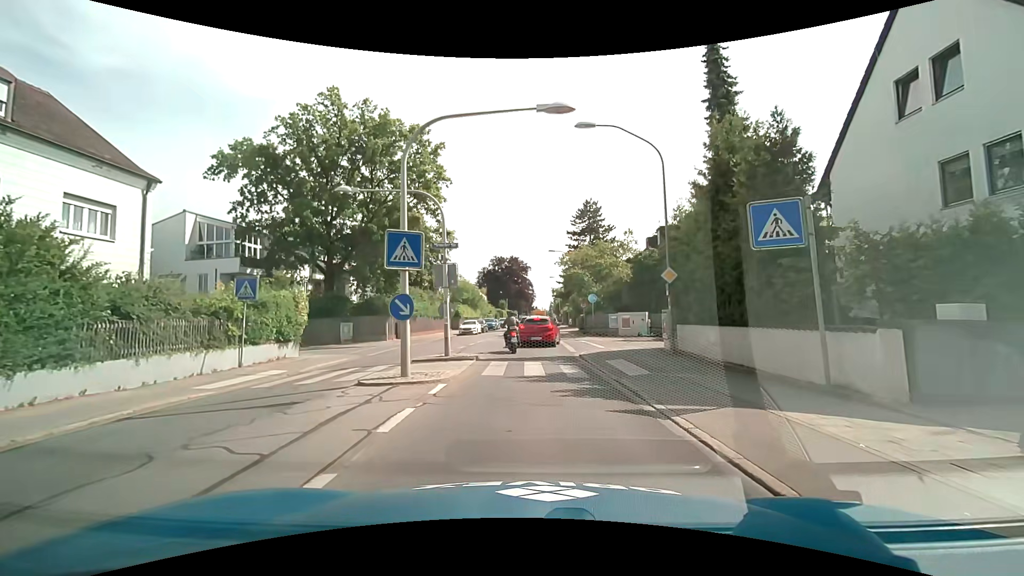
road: secondary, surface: asphalt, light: Day
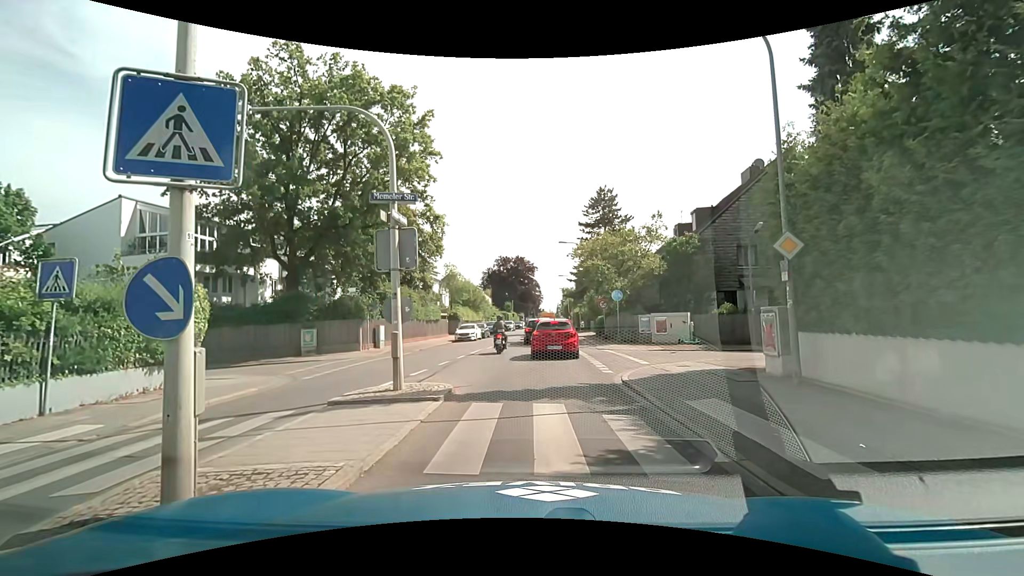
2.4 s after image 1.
(-0.2, +6.8) m; -2°
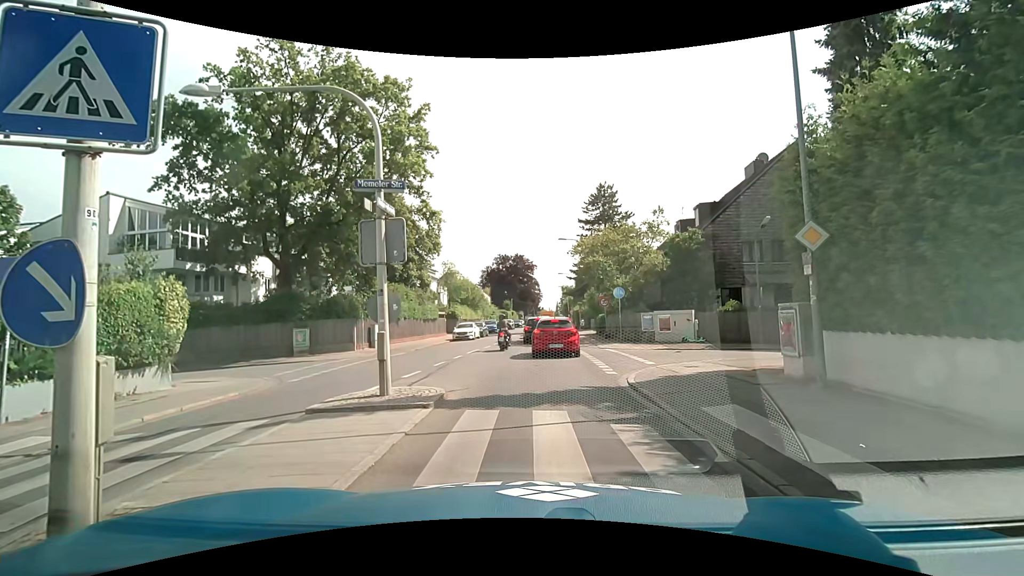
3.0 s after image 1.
(0.0, +0.8) m; -2°
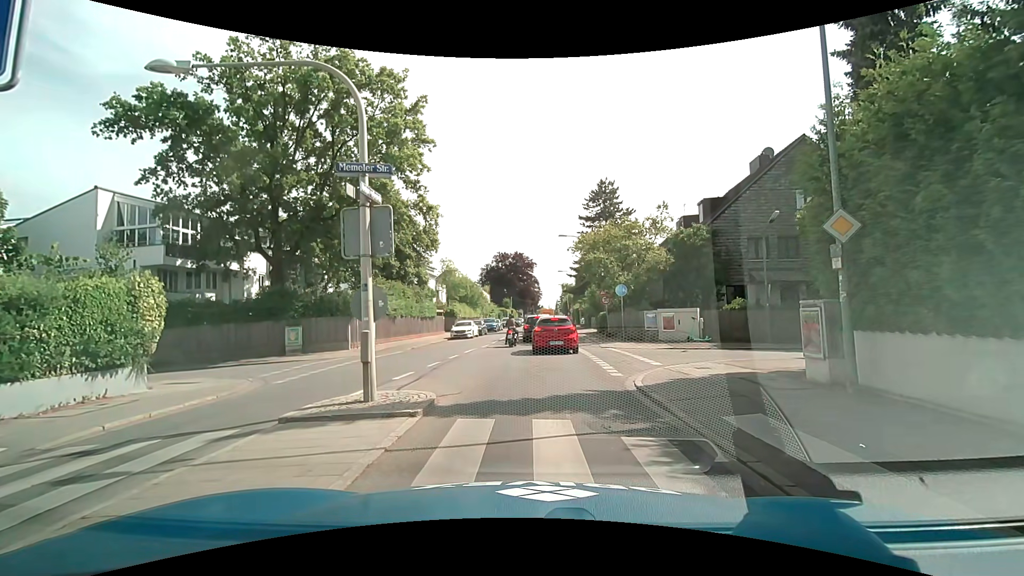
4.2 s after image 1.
(0.0, +0.7) m; 0°
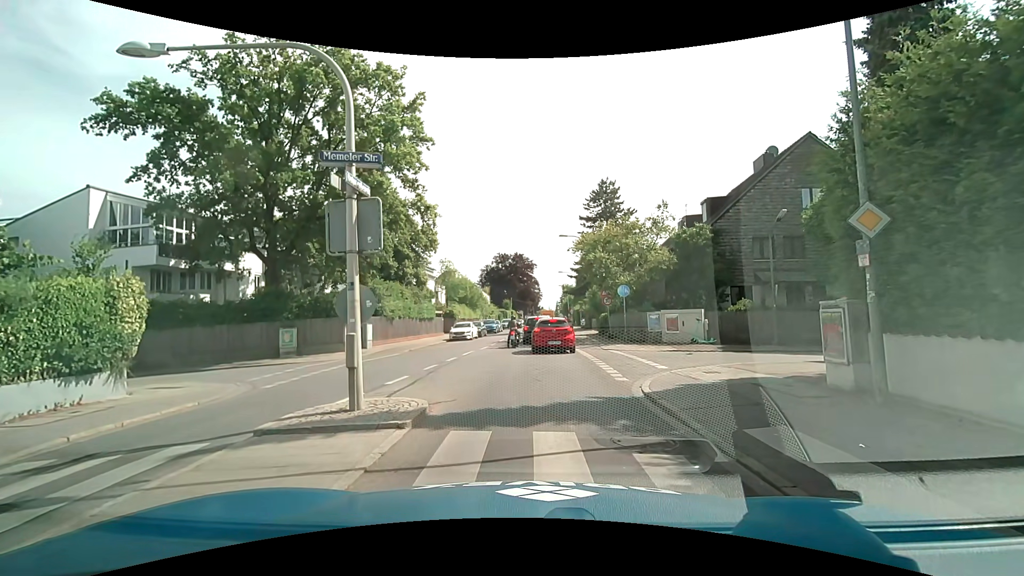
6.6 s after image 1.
(0.0, +0.7) m; 0°
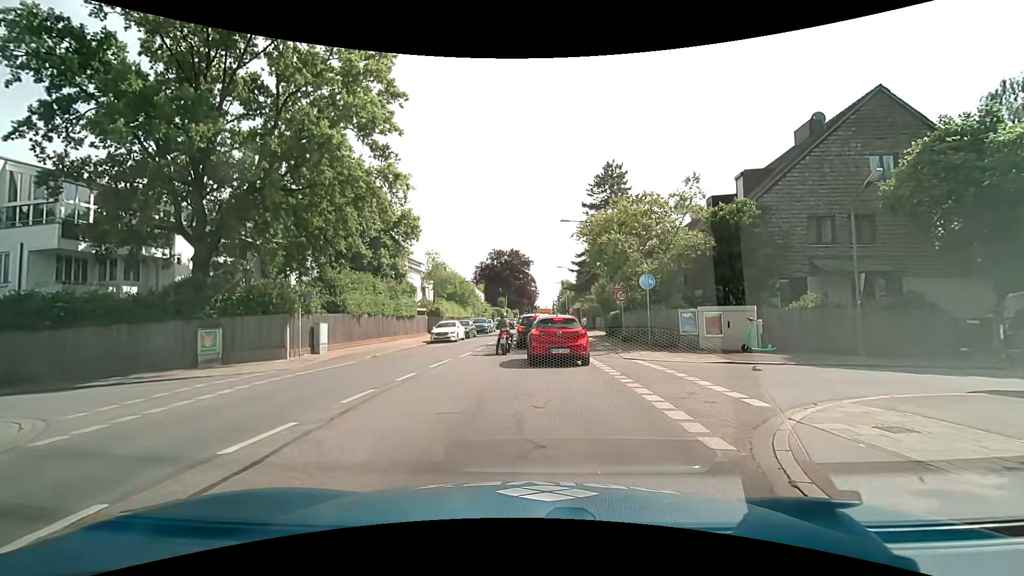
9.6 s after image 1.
(+0.2, +6.1) m; +2°
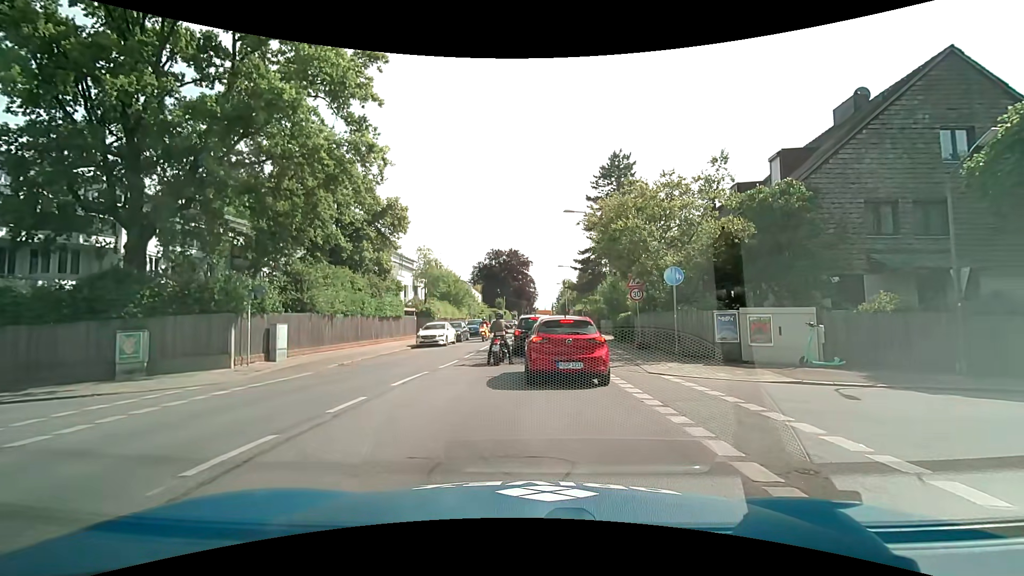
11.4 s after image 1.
(0.0, +3.7) m; +1°
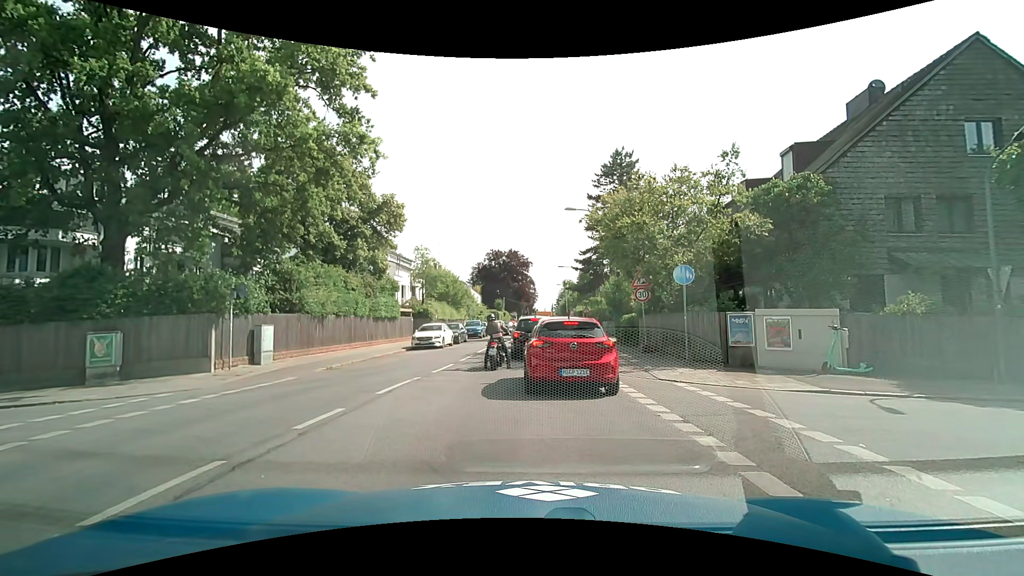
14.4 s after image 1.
(0.0, +1.0) m; 0°
(0, +10) (0, +20) (0, +30) (0, +40) (0, +50) (+1, +60) (+1, +70) (+1, +80) (+2, +90) (+2, +100) m
